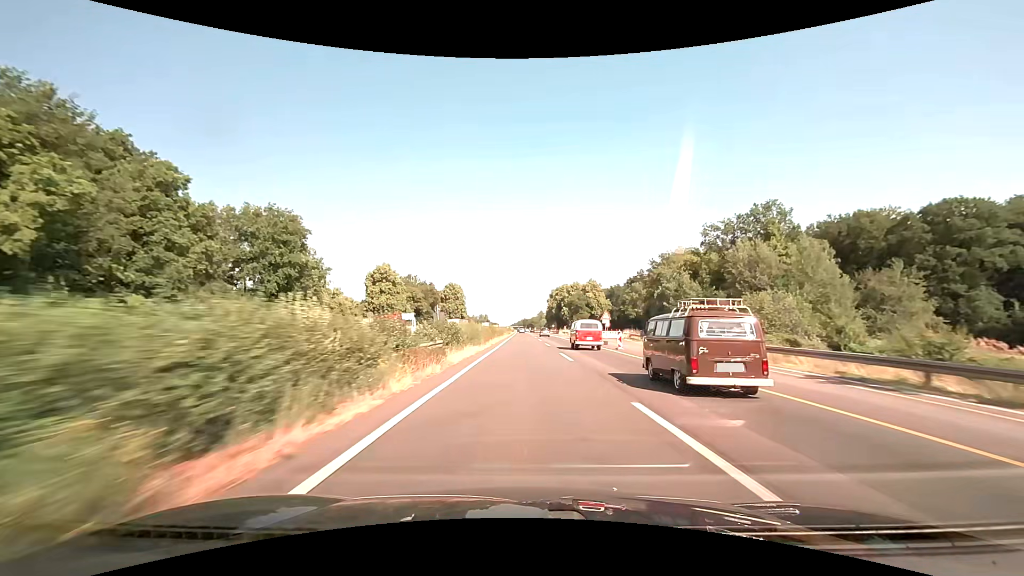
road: motorway_link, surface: asphalt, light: Day
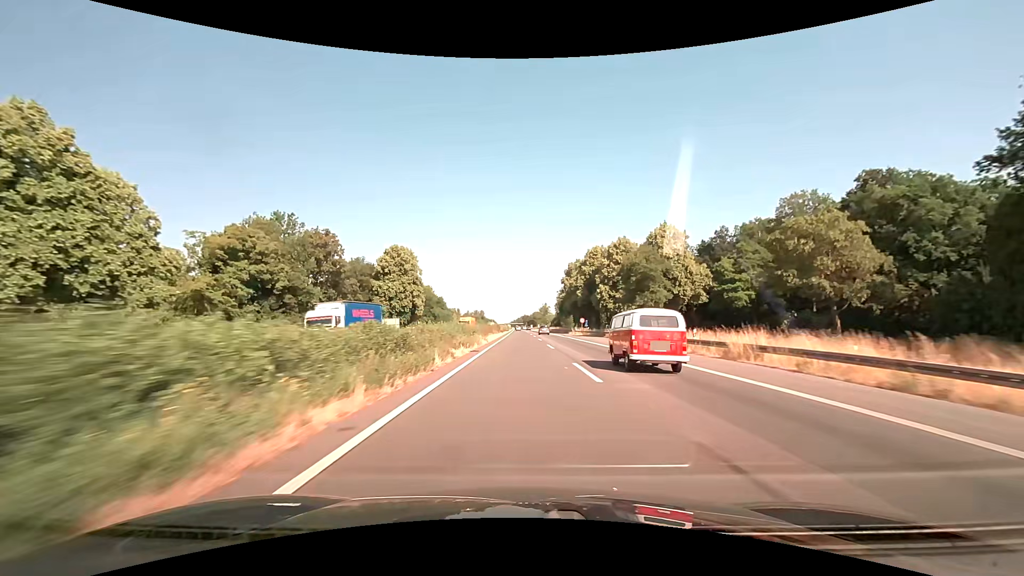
(-0.1, +81.1) m; 0°
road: motorway
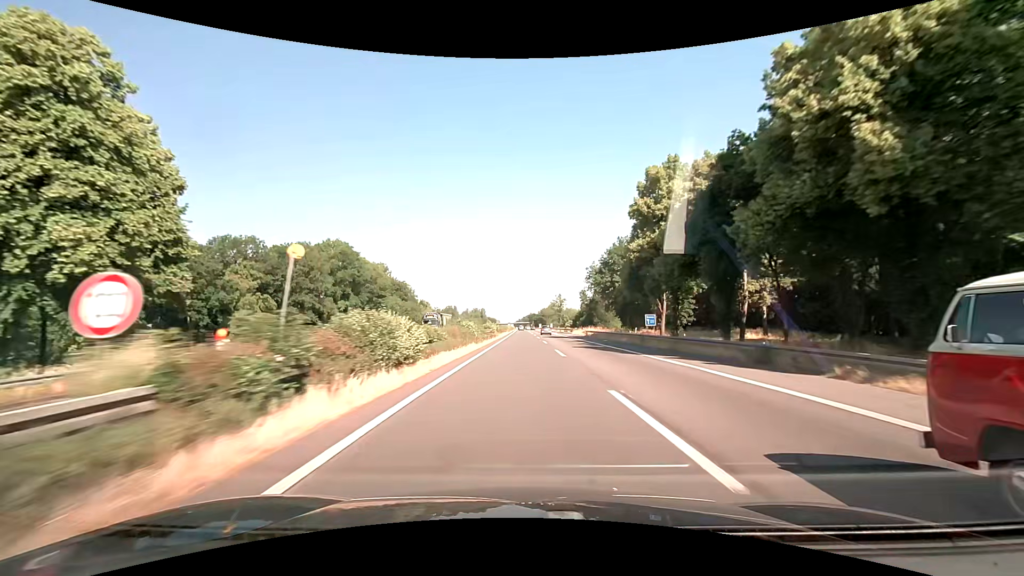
(-0.5, +80.1) m; -1°
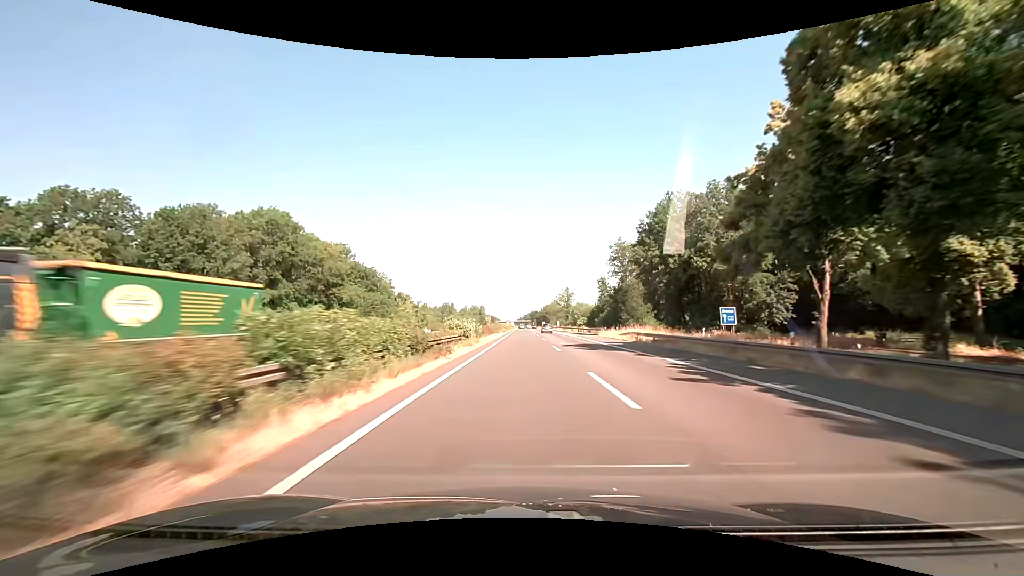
(-0.1, +32.0) m; 0°
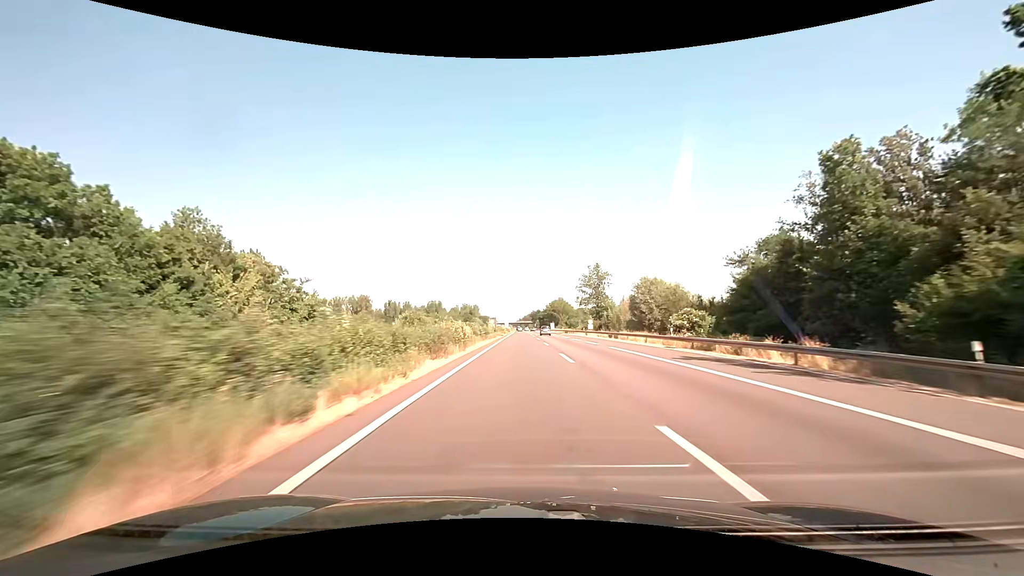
(-0.2, +79.8) m; 0°
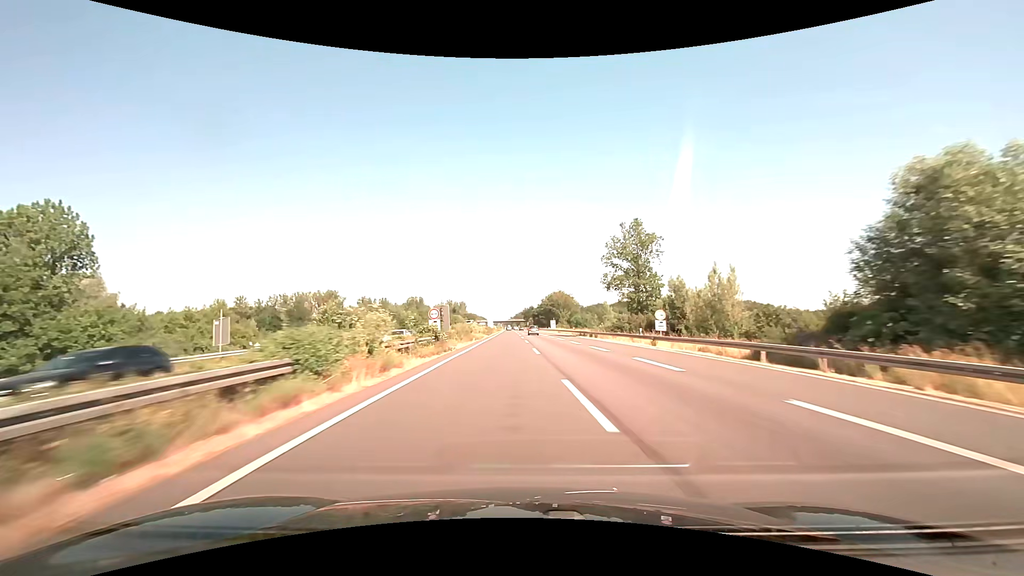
(+0.4, +47.9) m; +1°
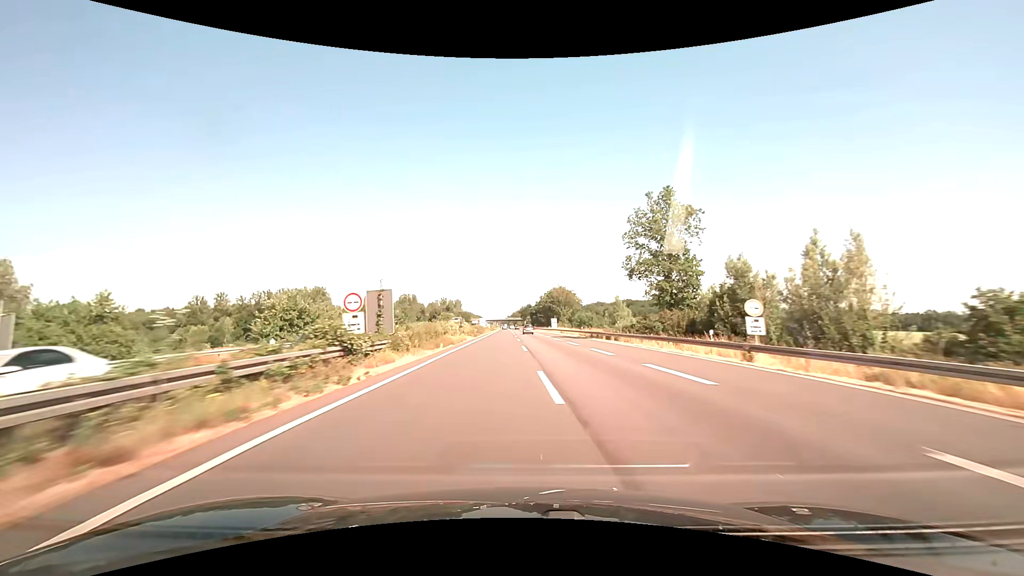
(0.0, +15.9) m; 0°
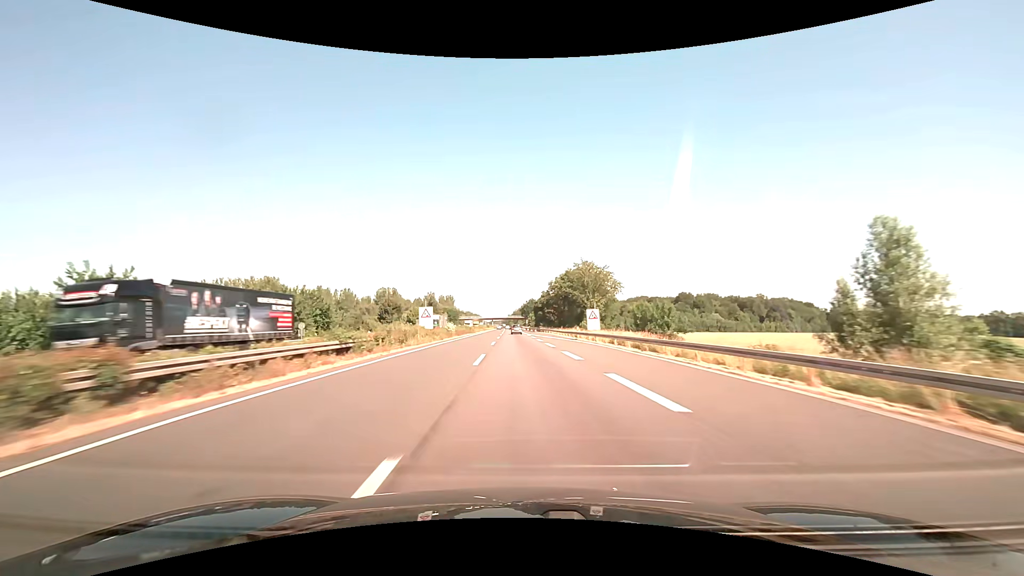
(+0.3, +63.9) m; 0°
(0, +10) (0, +20) (0, +30) (0, +40) (-1, +50) (-1, +60) (-1, +70) (-1, +80) (-2, +90) (-2, +100) m
